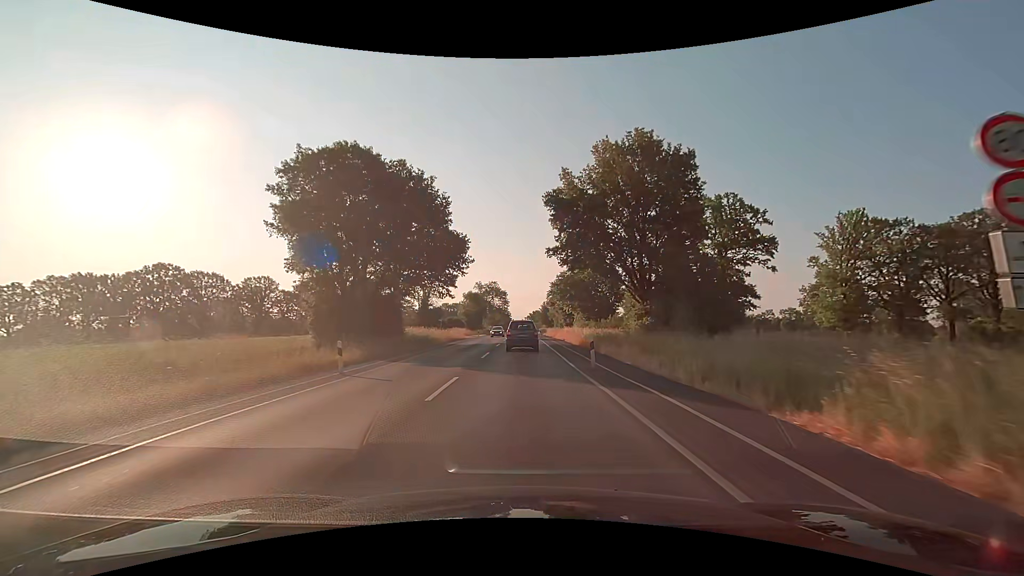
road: secondary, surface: asphalt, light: Day
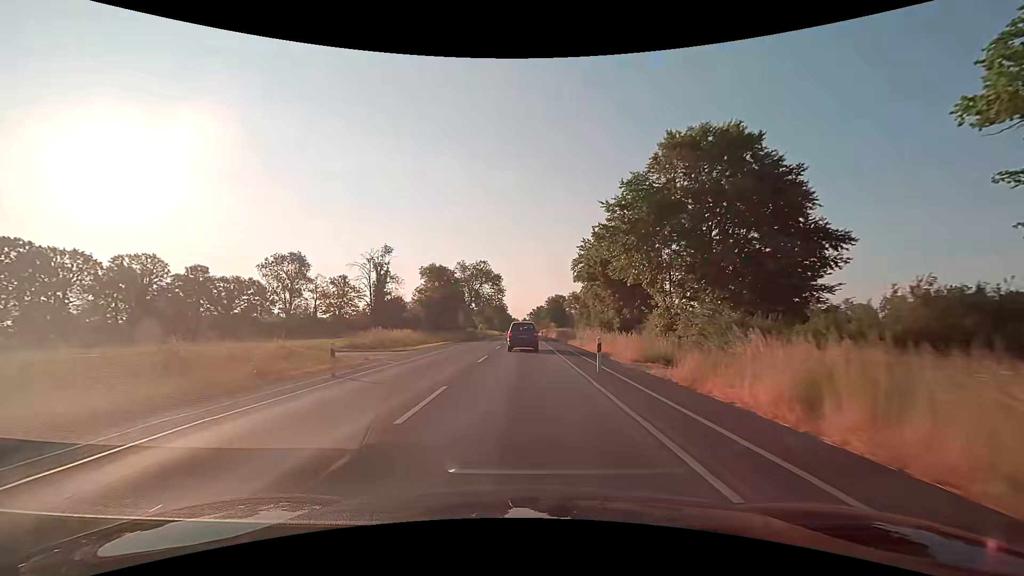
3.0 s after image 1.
(0.0, +50.5) m; 0°
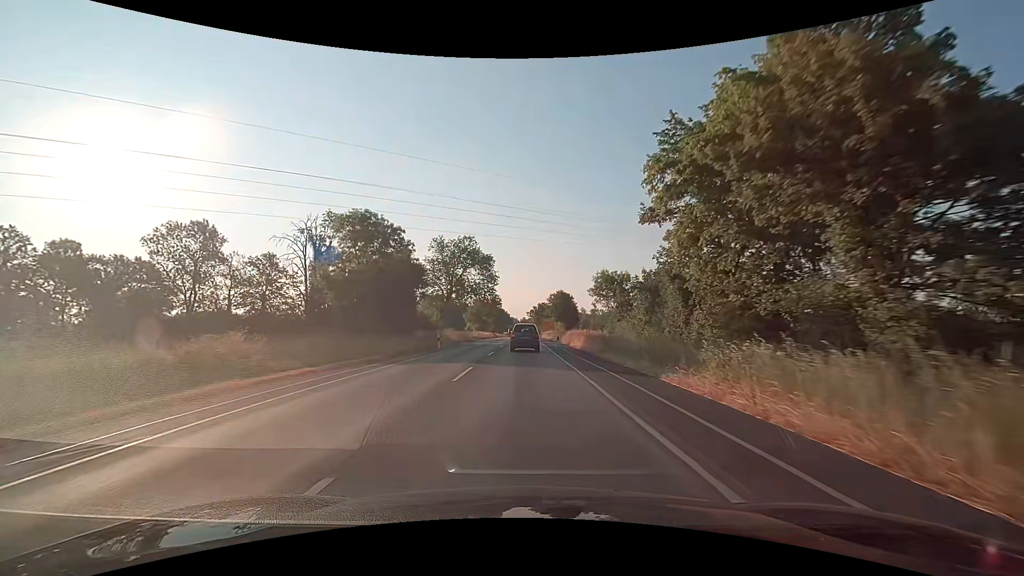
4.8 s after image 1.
(-0.1, +30.9) m; 0°
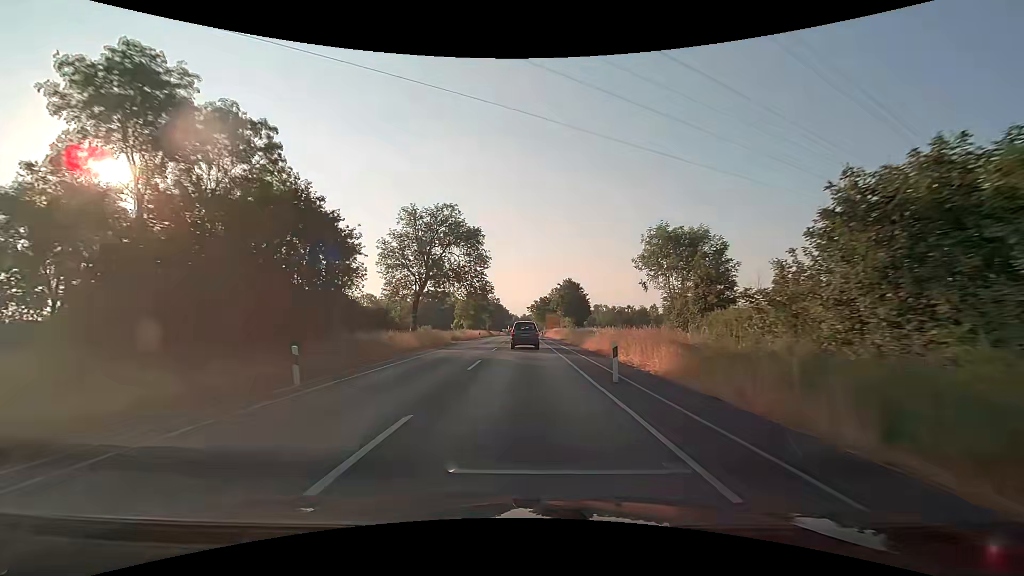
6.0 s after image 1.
(-0.1, +21.1) m; -1°
